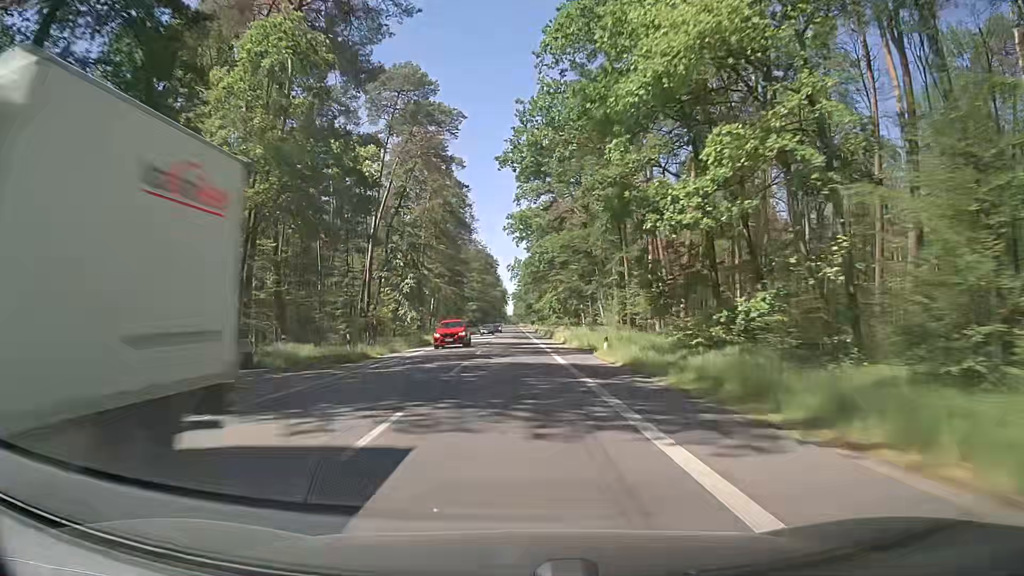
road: secondary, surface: asphalt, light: Day
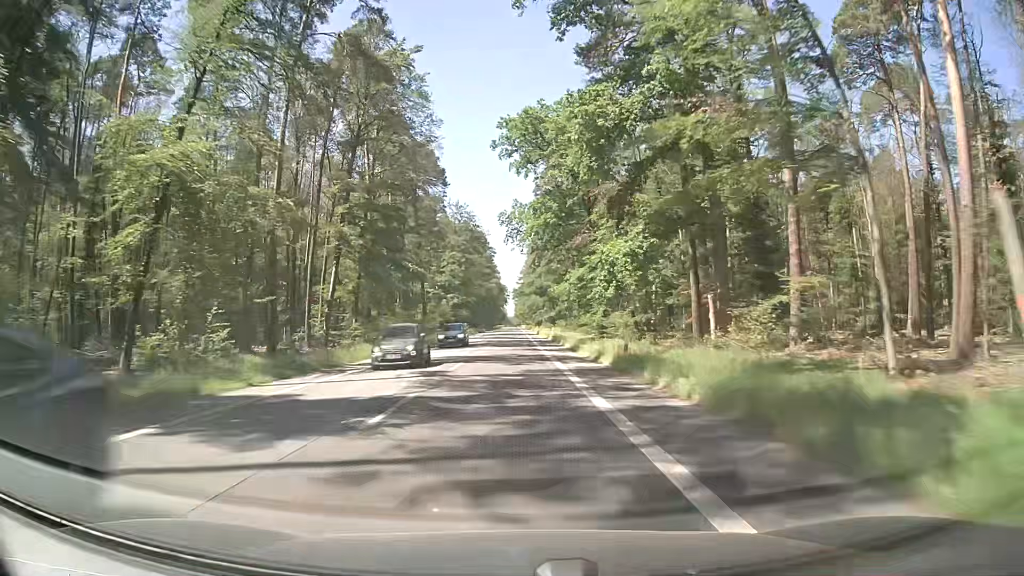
(-0.2, +56.7) m; 0°
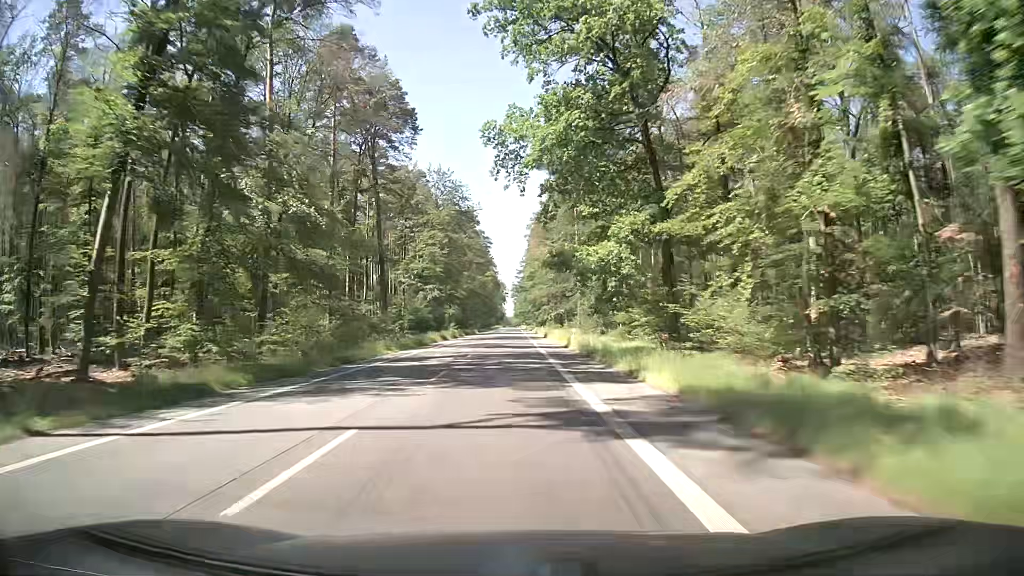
(+0.1, +28.4) m; 0°
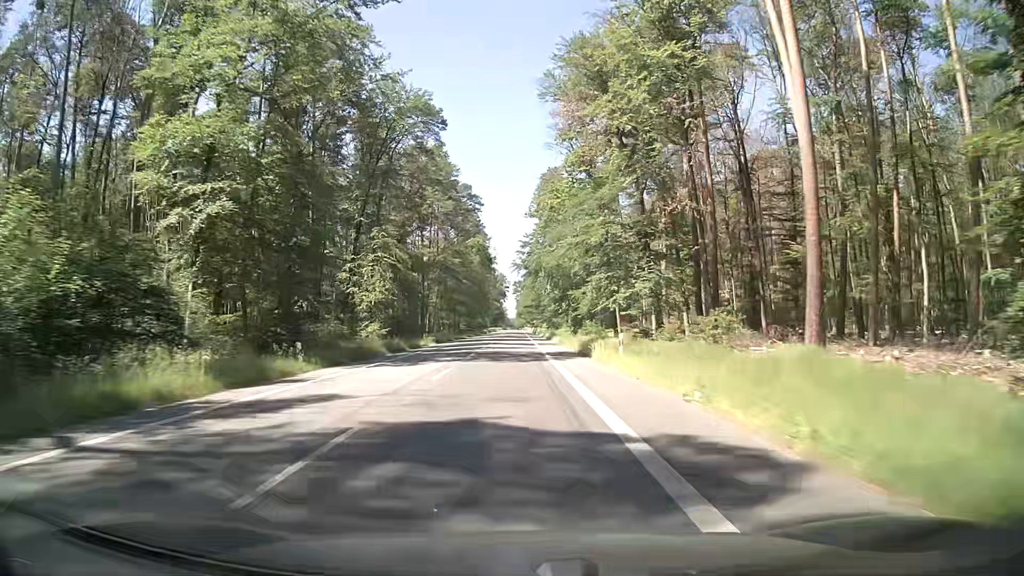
(-0.4, +70.9) m; 0°
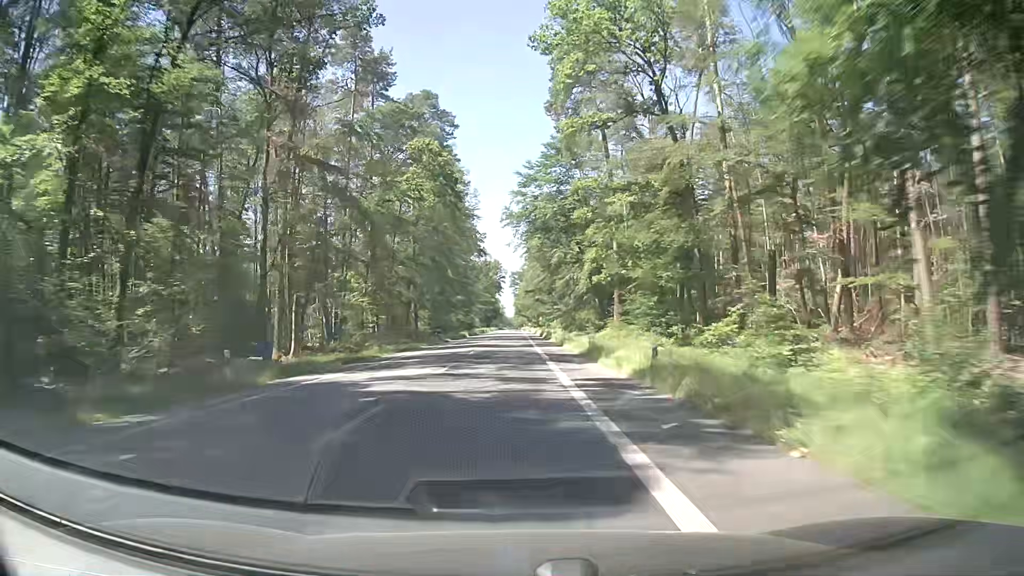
(+0.1, +56.7) m; 0°
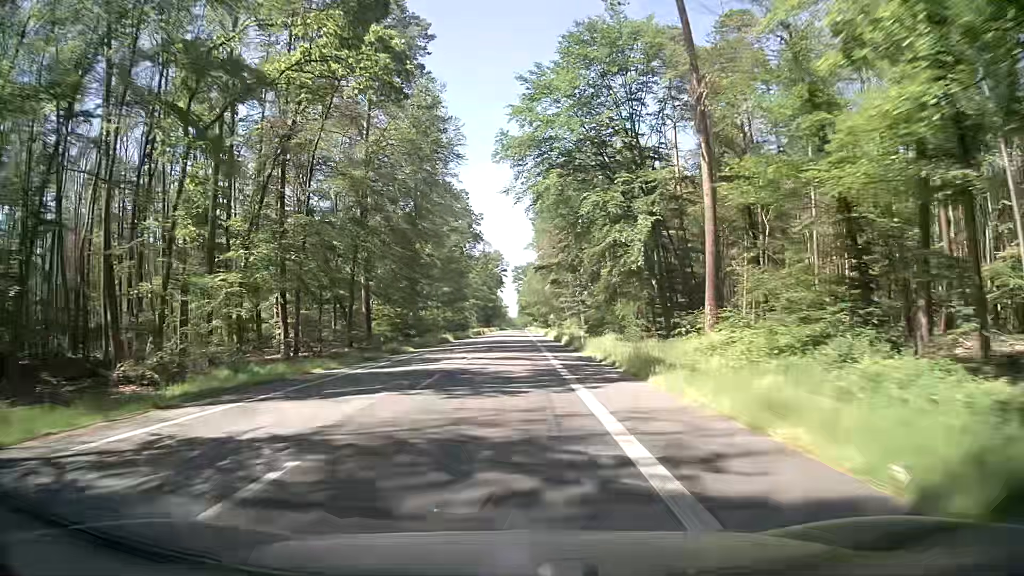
(-0.1, +28.4) m; 0°
(0, +10) (0, +20) (0, +30) (0, +40) (0, +50) (0, +60) (0, +70) (0, +80) (0, +90) (0, +100) m
